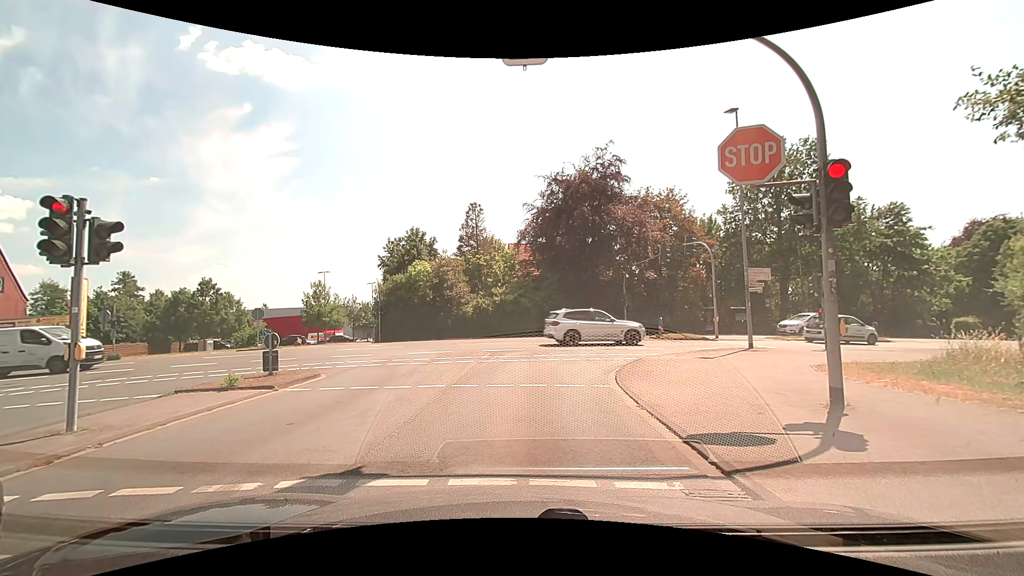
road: tertiary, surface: asphalt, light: Day
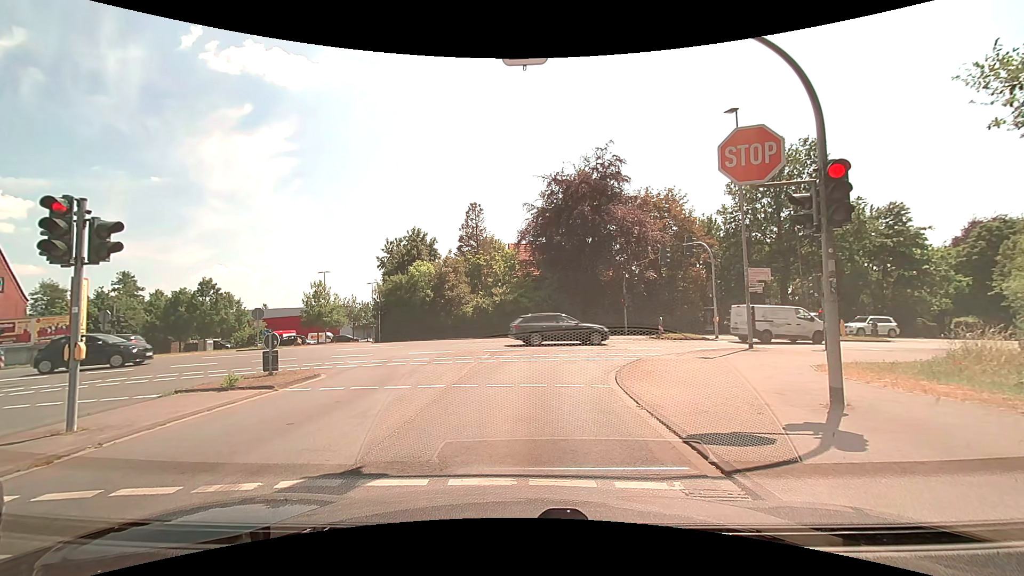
(0.0, 0.0) m; 0°
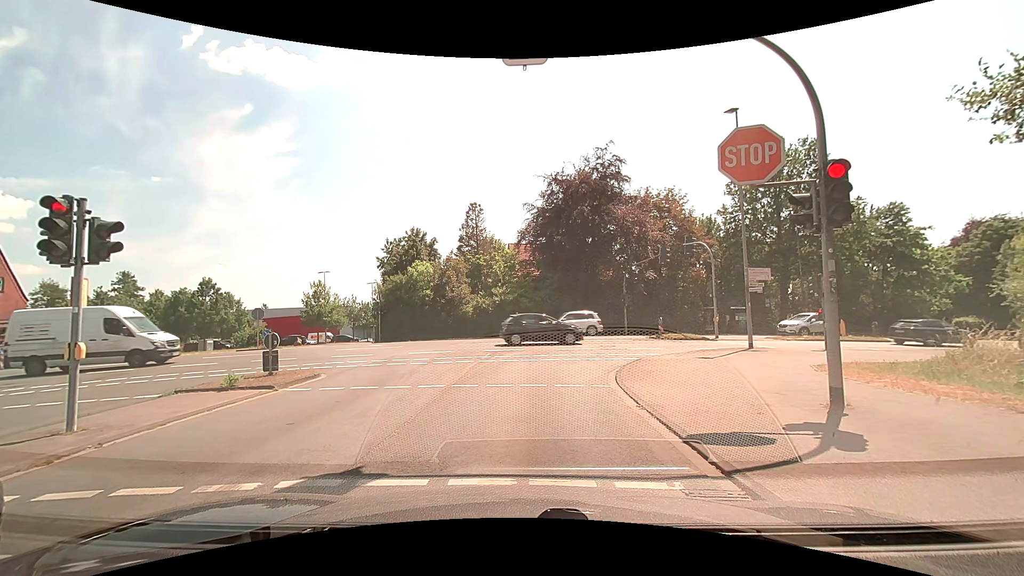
(0.0, 0.0) m; 0°
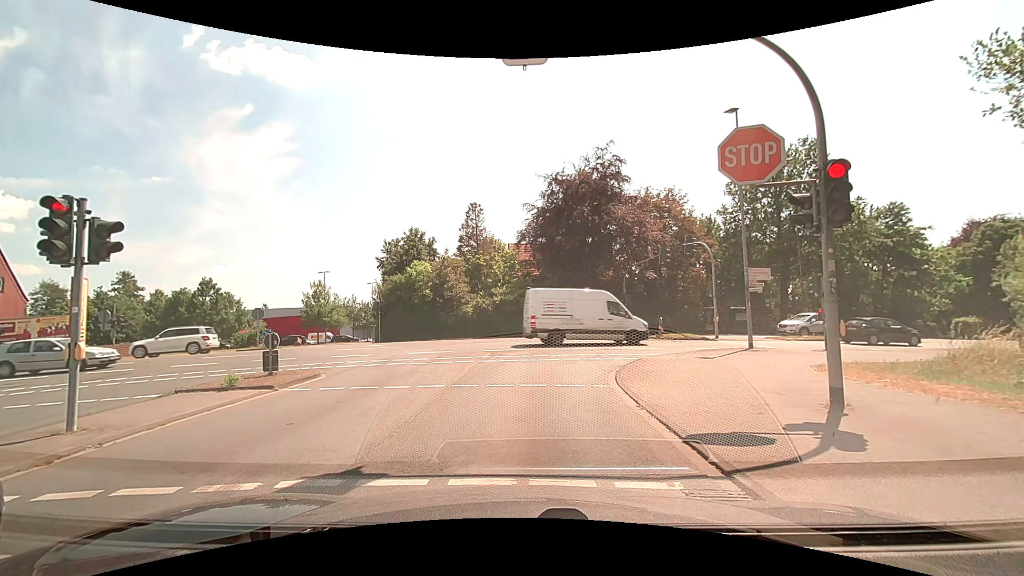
(0.0, 0.0) m; 0°
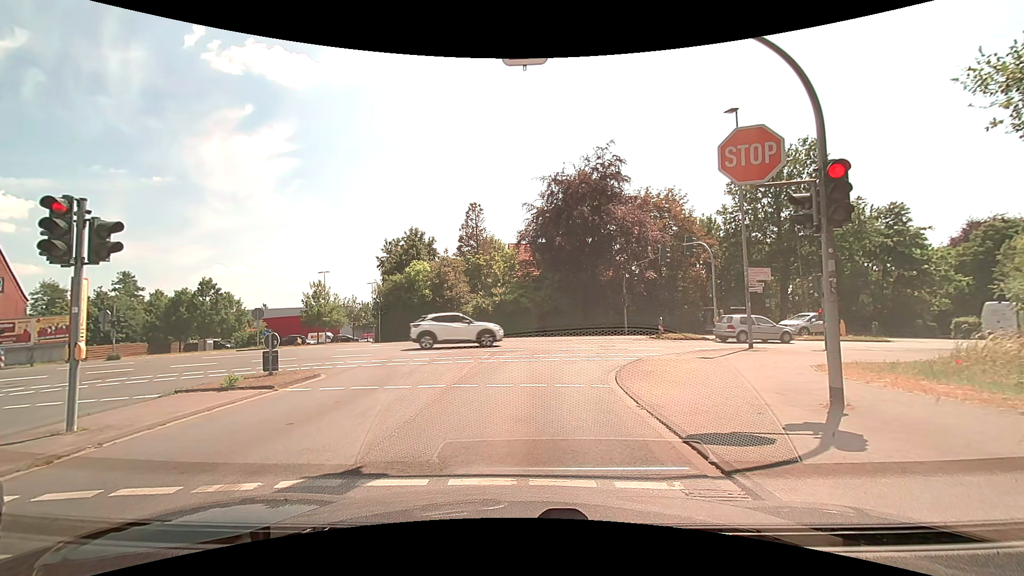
(0.0, 0.0) m; 0°
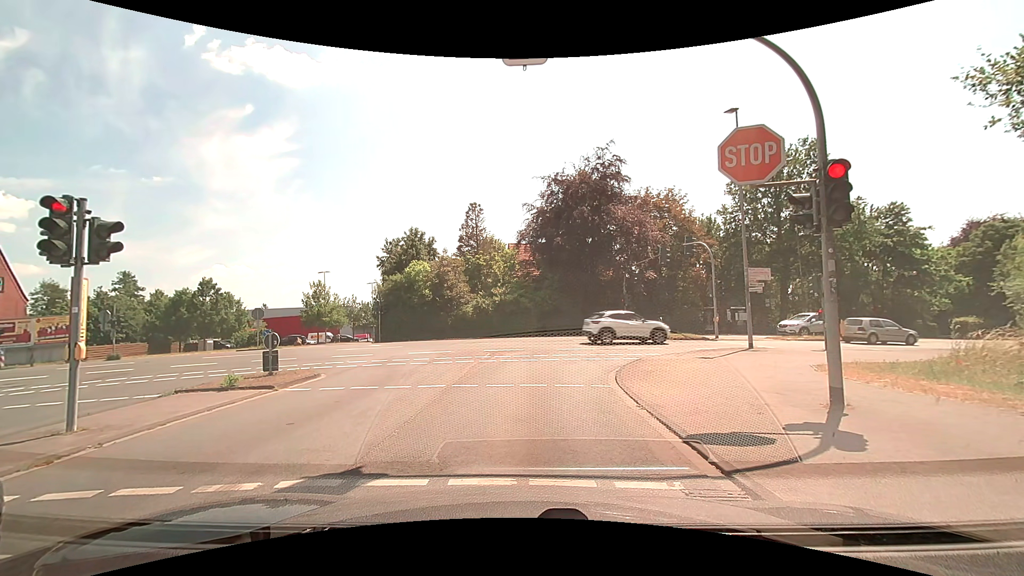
(0.0, 0.0) m; 0°
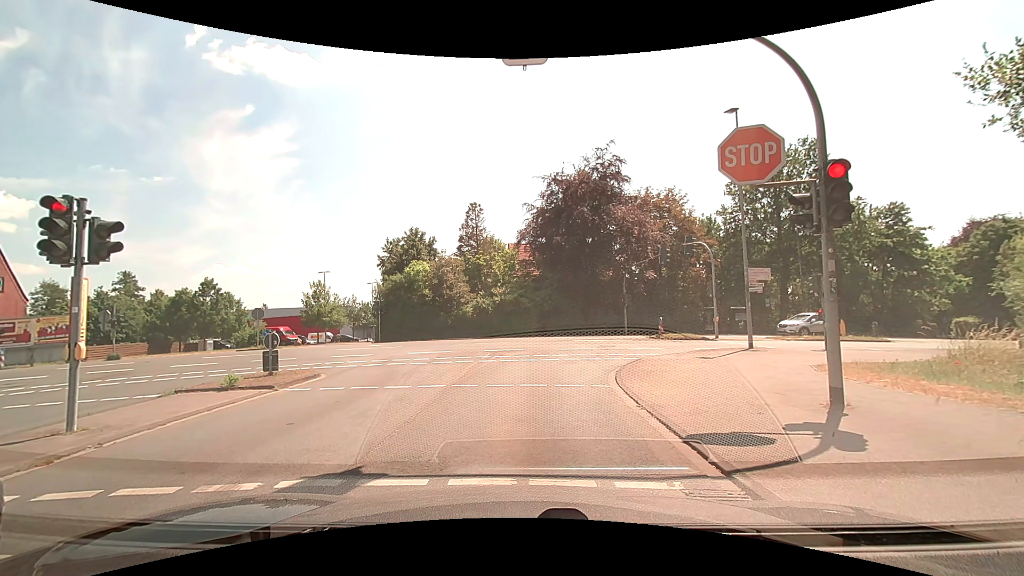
(0.0, 0.0) m; 0°
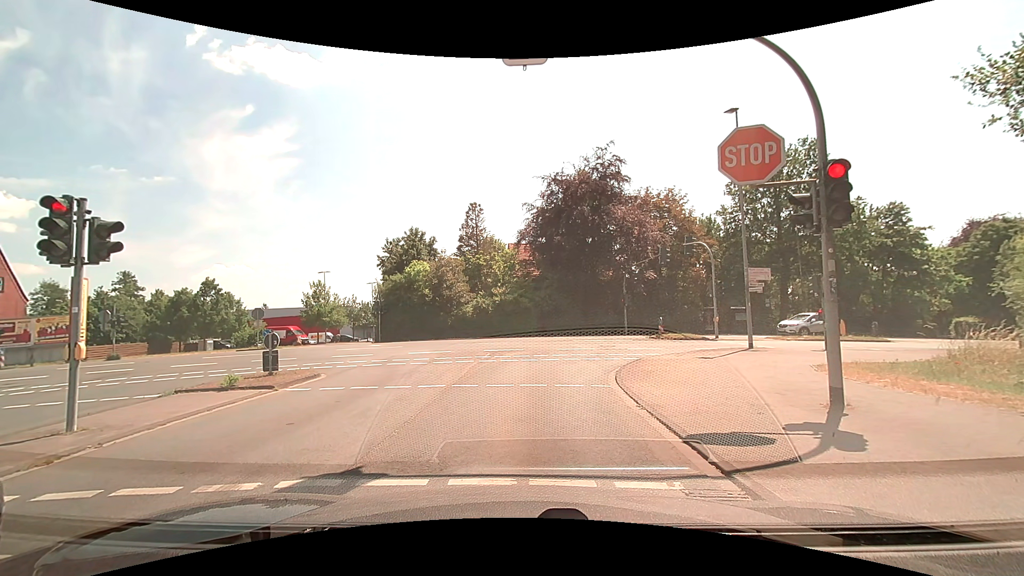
(0.0, 0.0) m; 0°
(0, +10) (+2, +20) (+9, +26) (+19, +29) (+29, +32) (+38, +34) (+48, +37) (+58, +39) (+67, +42) (+77, +44) m
